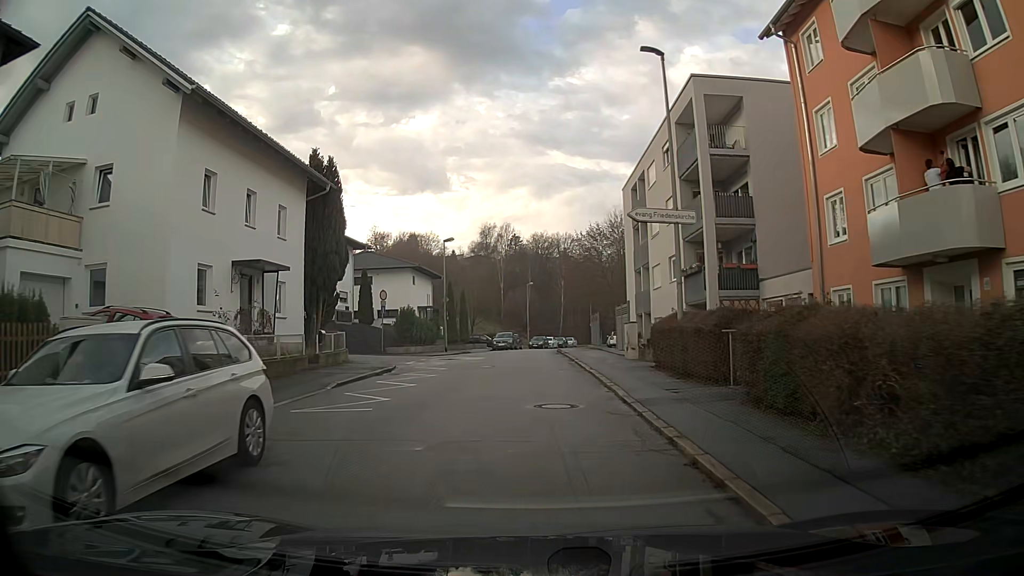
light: Day
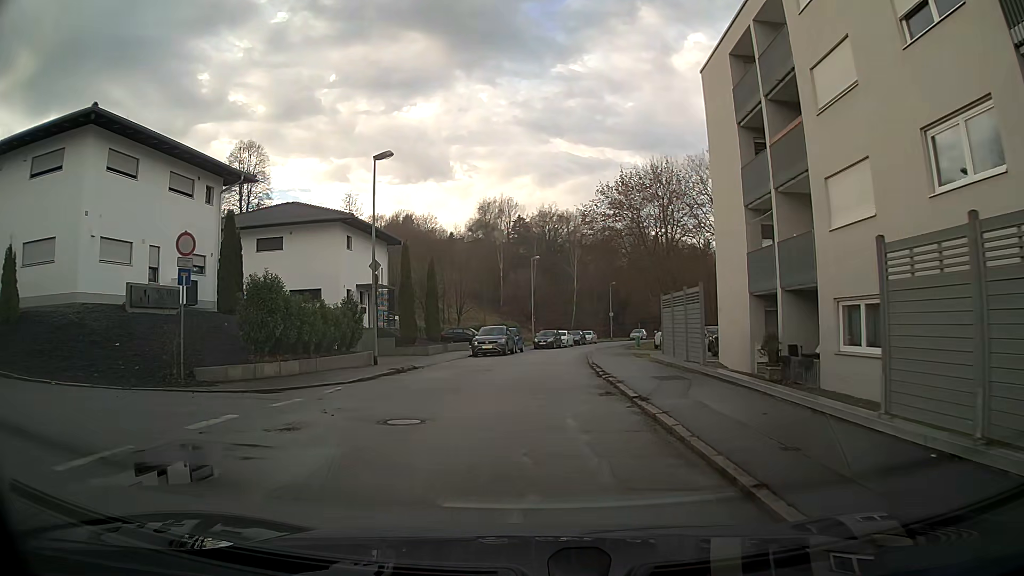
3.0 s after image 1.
(0.0, +23.0) m; 0°
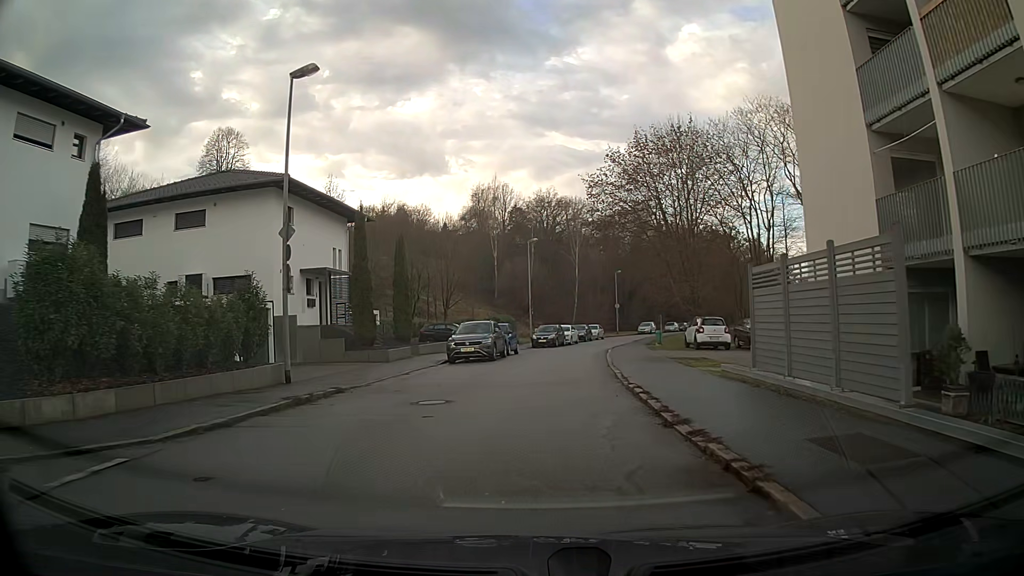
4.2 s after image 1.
(0.0, +9.2) m; 0°
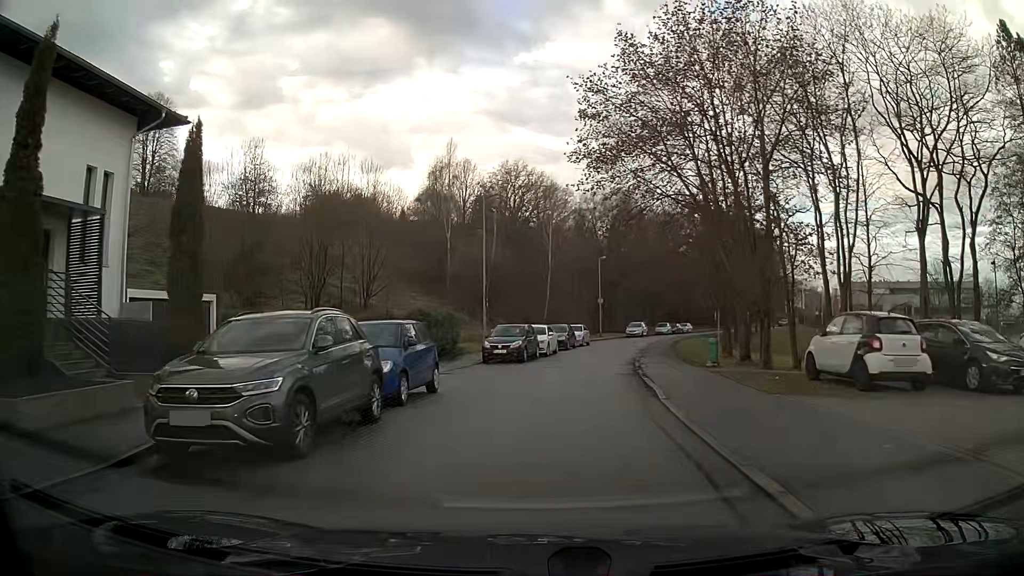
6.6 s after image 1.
(+0.6, +18.8) m; +4°
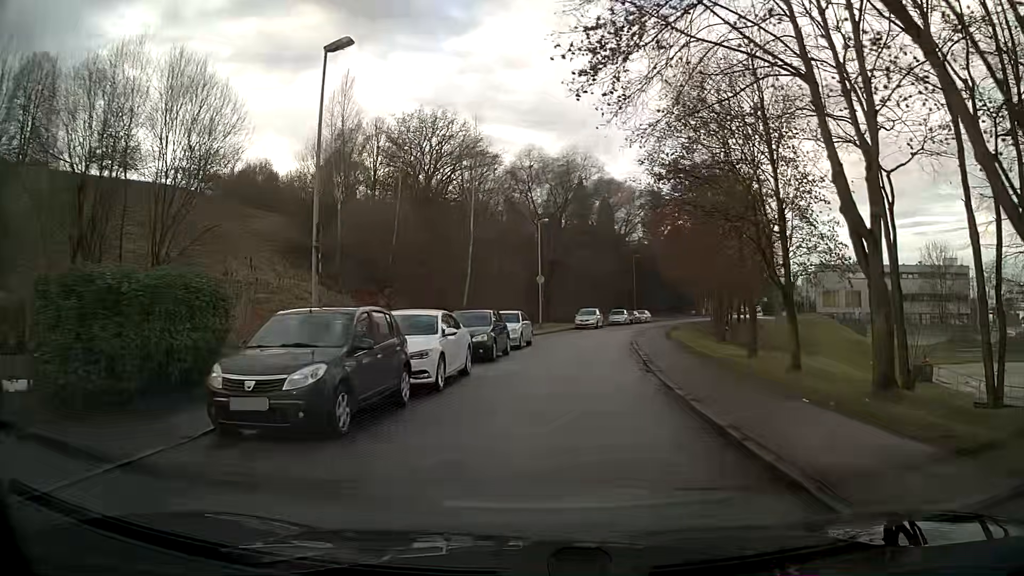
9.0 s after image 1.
(+0.8, +18.9) m; +6°
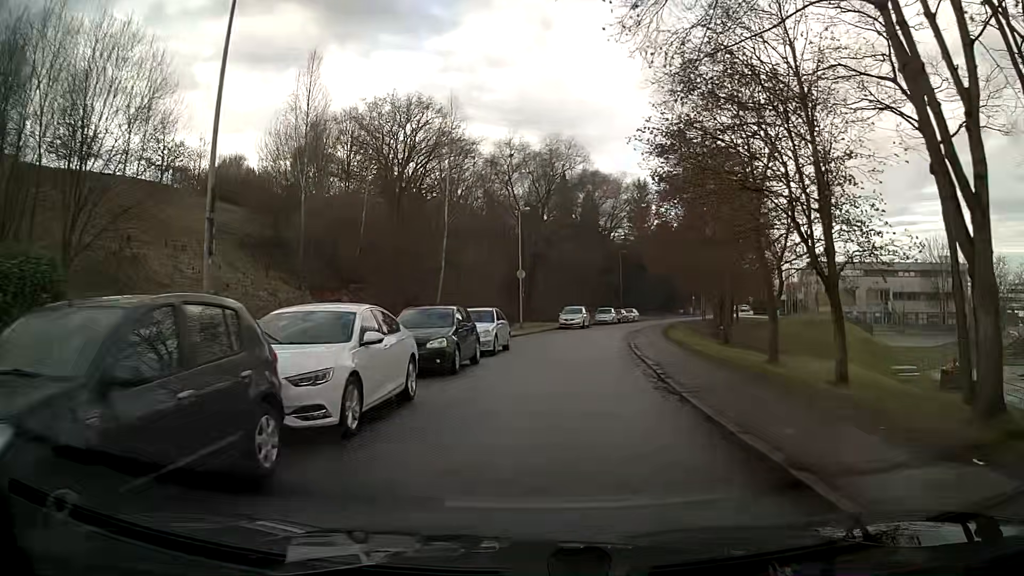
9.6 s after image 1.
(+0.1, +4.8) m; +2°
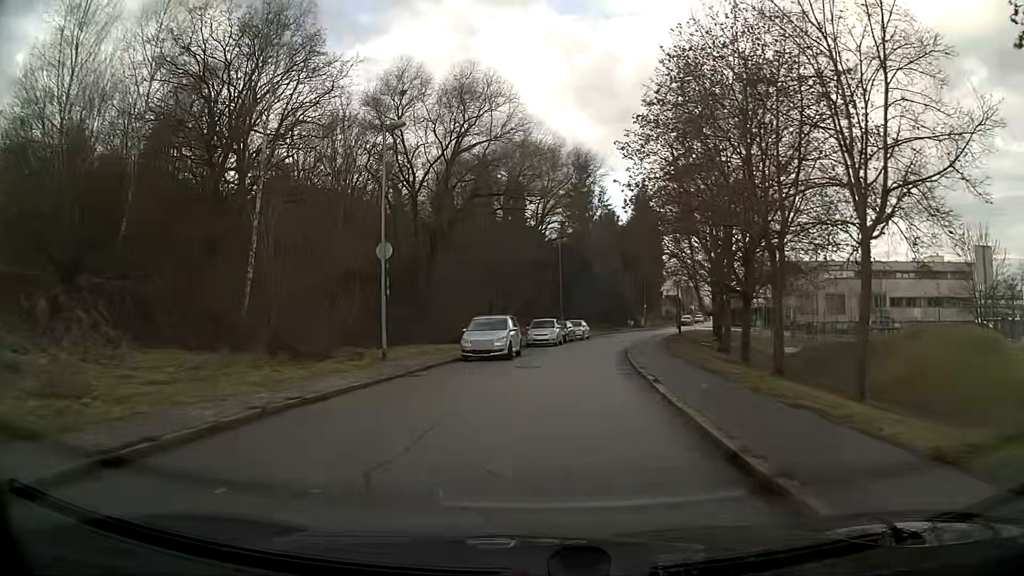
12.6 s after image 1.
(+1.3, +23.4) m; +6°
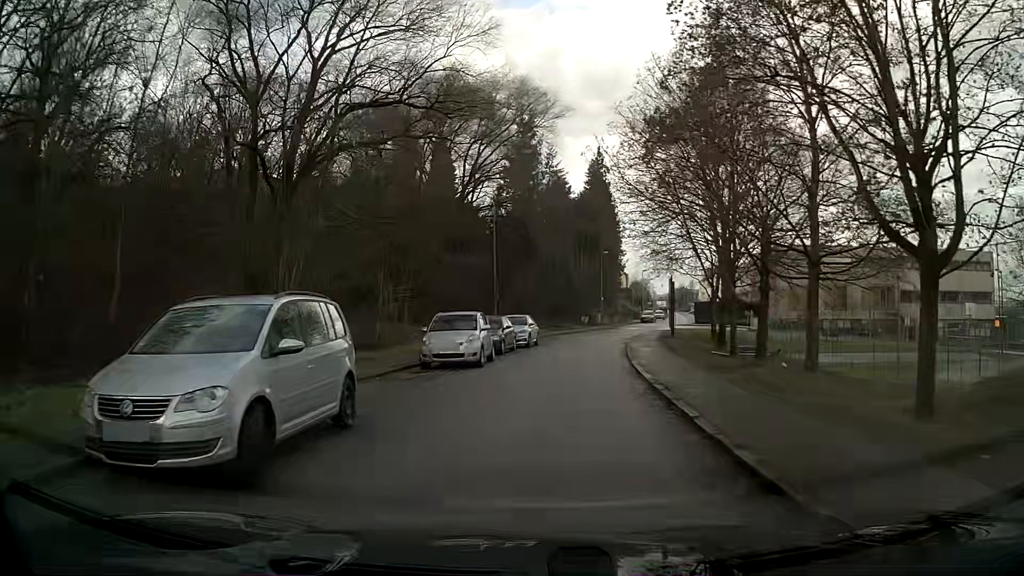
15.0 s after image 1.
(+0.8, +18.5) m; +5°
(0, +10) (+1, +20) (+2, +30) (+4, +40) (+6, +50) (+9, +59) (+12, +69) (+15, +78) (+18, +88) (+21, +97) m
